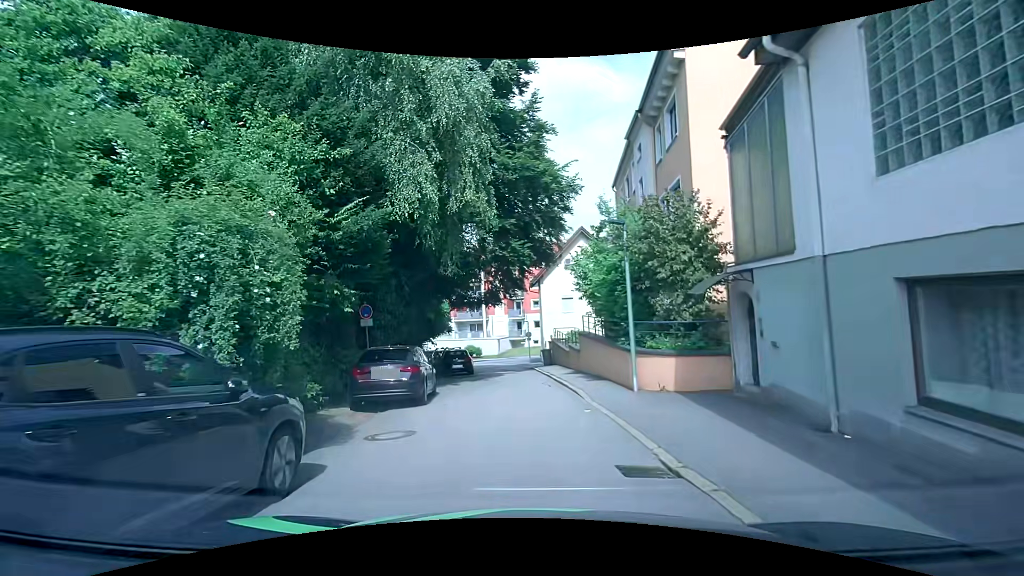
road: residential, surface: asphalt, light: Day
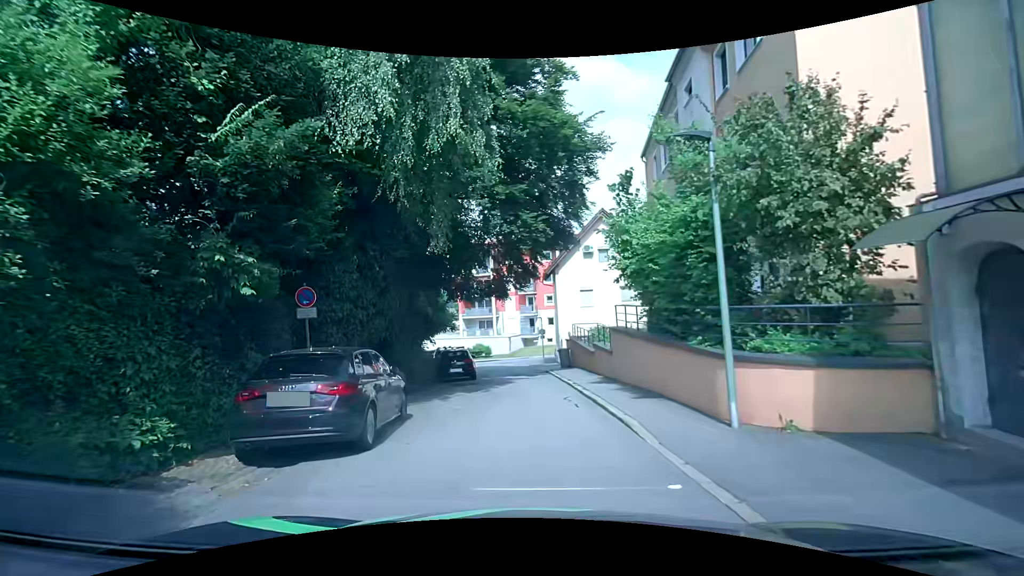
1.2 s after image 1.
(+0.1, +4.9) m; 0°
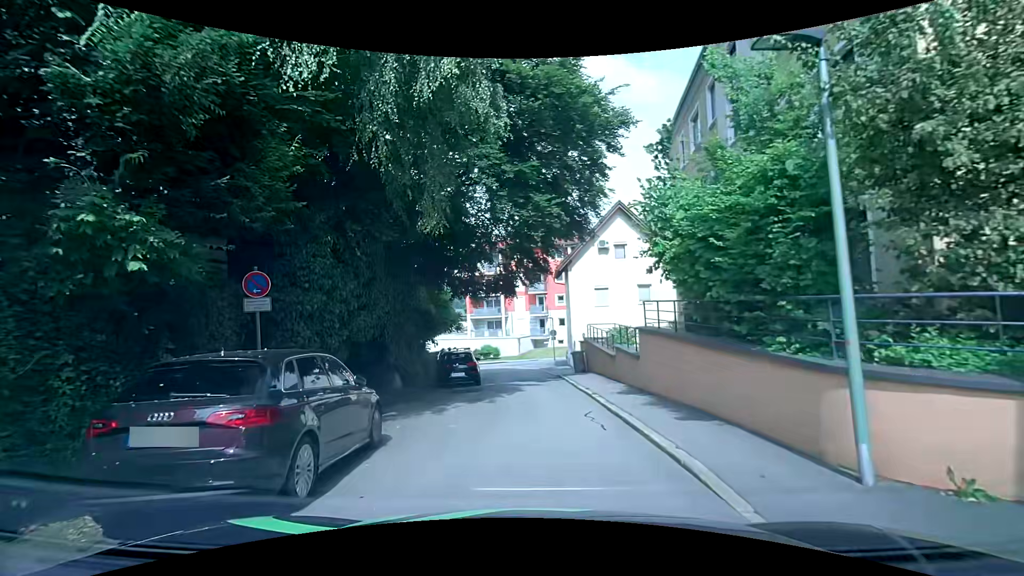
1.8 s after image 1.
(-0.1, +2.3) m; -1°
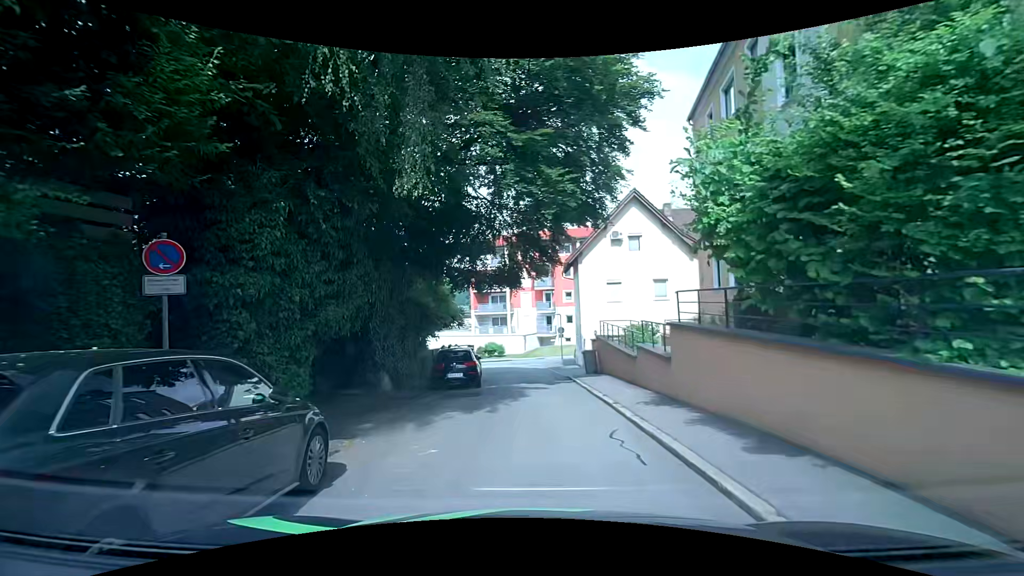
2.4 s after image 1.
(-0.1, +2.2) m; -2°
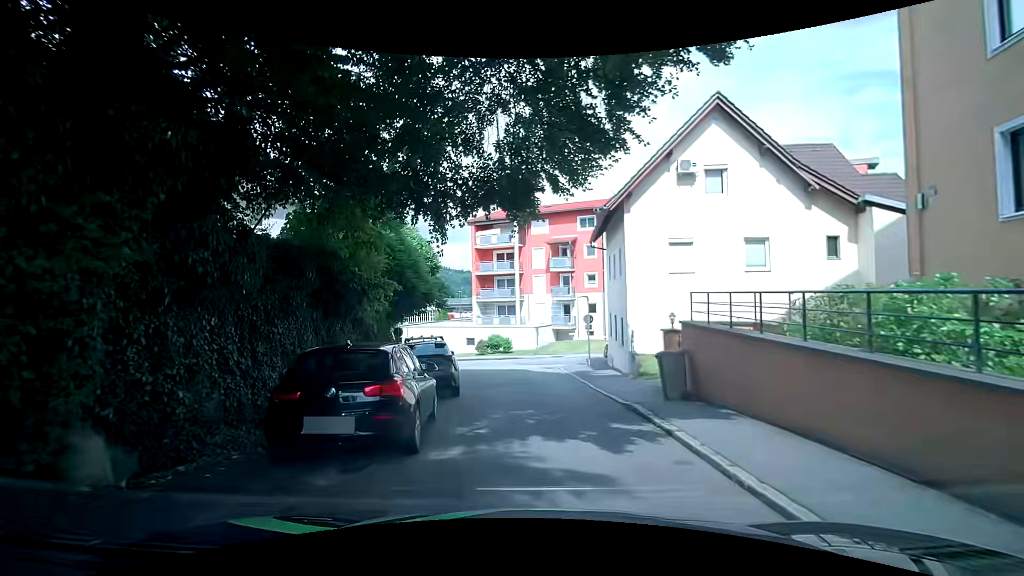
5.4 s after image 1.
(-0.2, +11.4) m; -1°
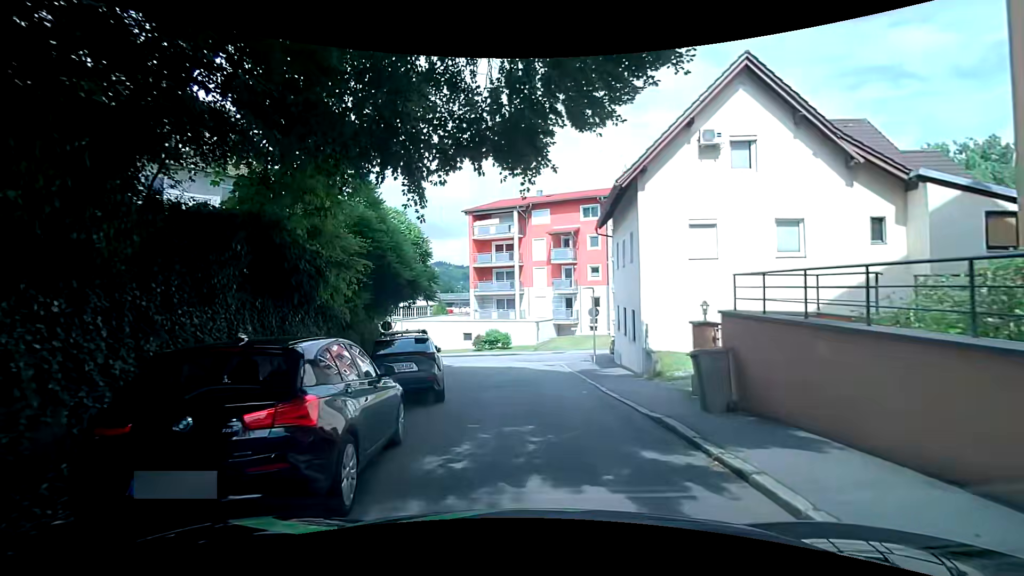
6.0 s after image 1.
(0.0, +2.4) m; 0°
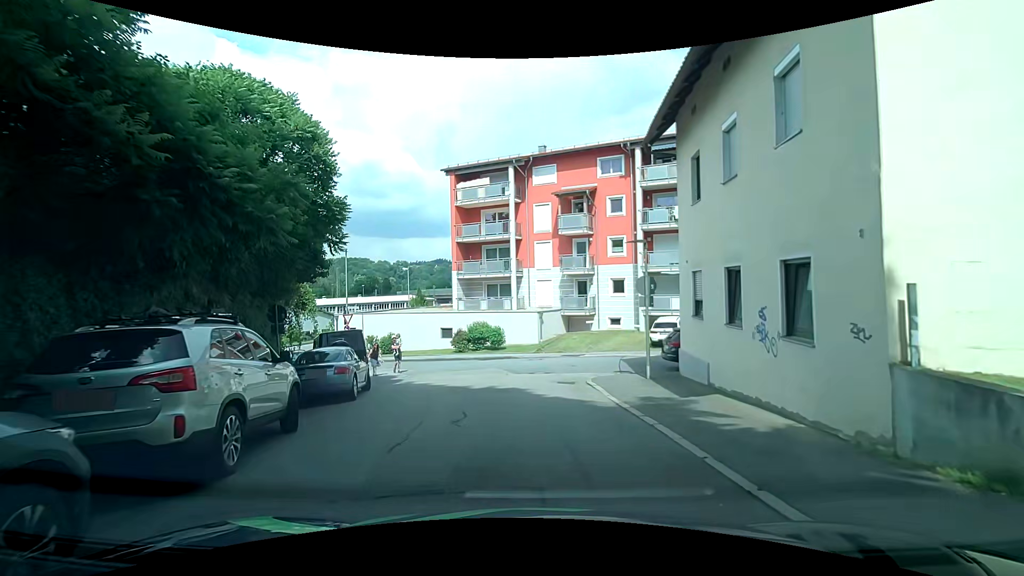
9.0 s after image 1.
(-0.1, +12.0) m; 0°
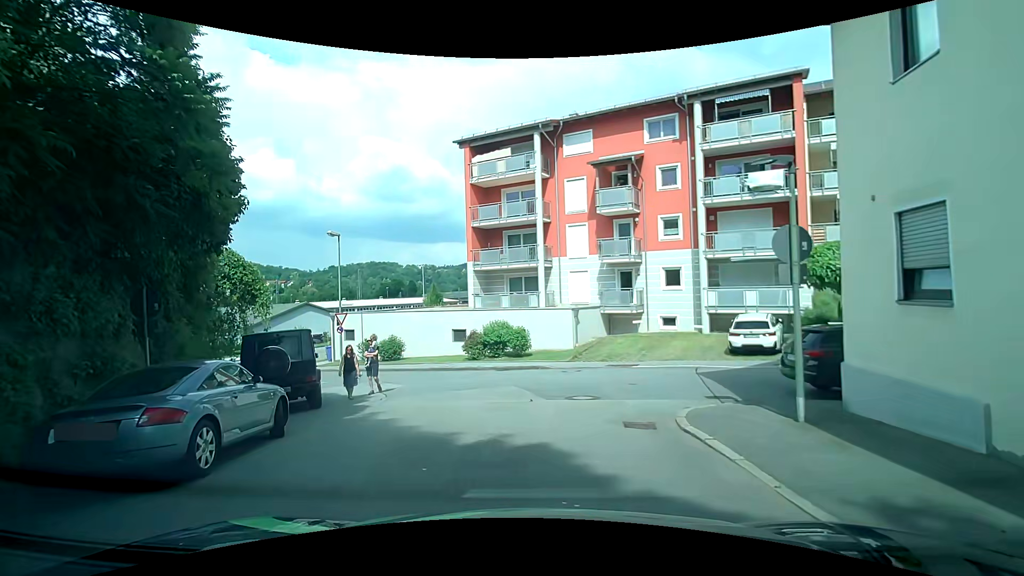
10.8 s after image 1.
(-0.2, +6.6) m; -5°
